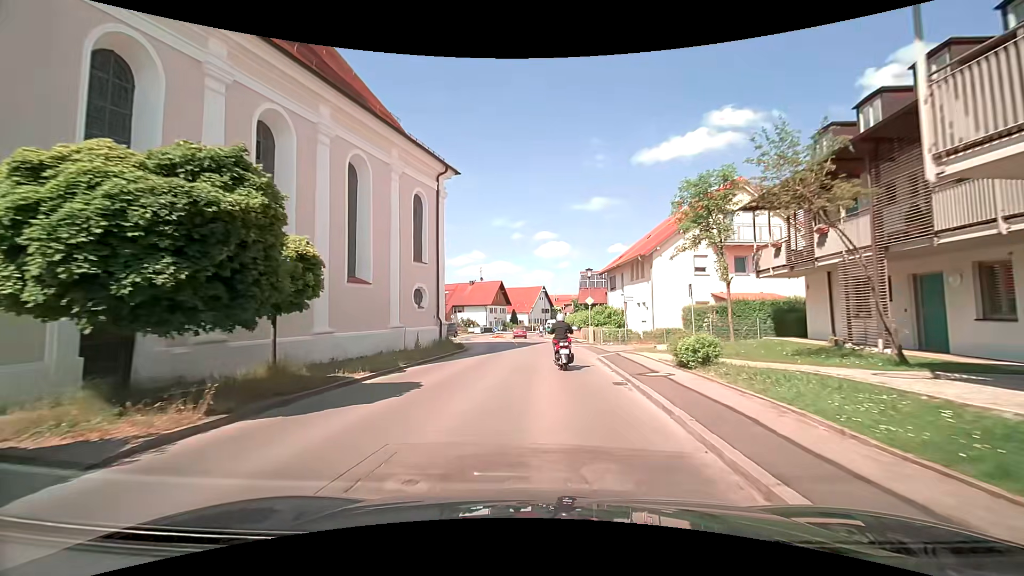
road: secondary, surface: asphalt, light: Day
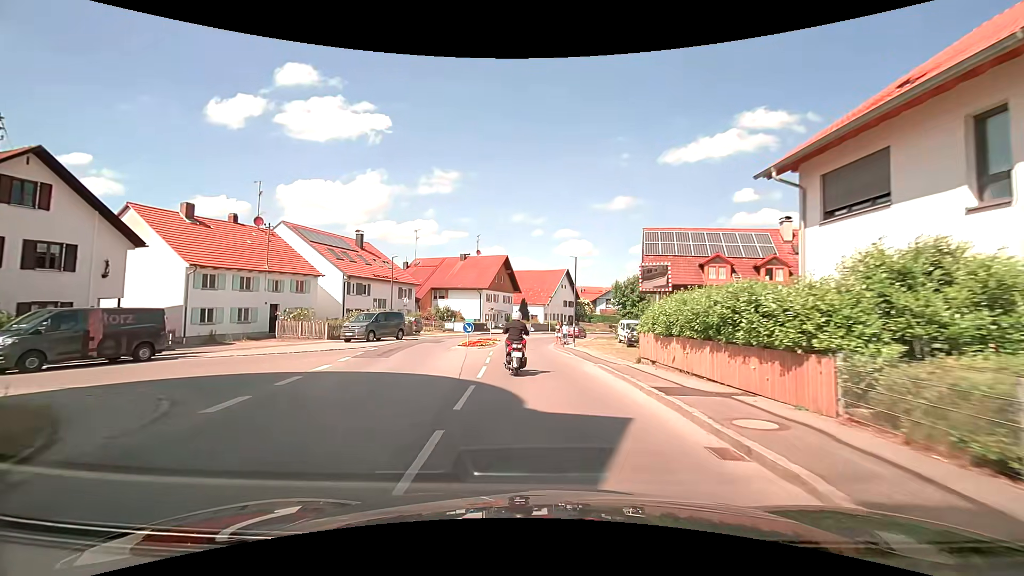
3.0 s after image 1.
(-0.2, +31.8) m; -2°
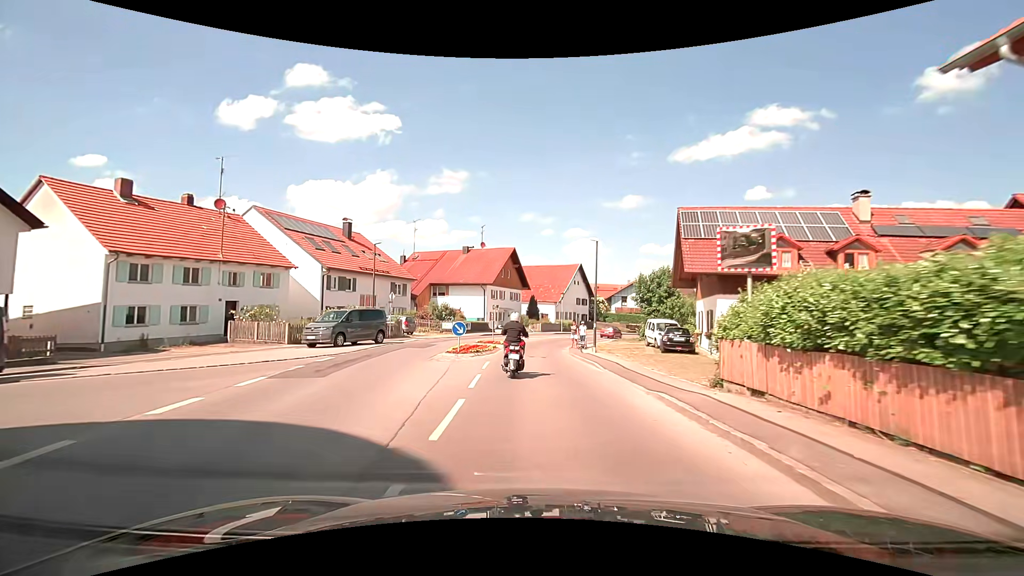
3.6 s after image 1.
(0.0, +6.4) m; 0°
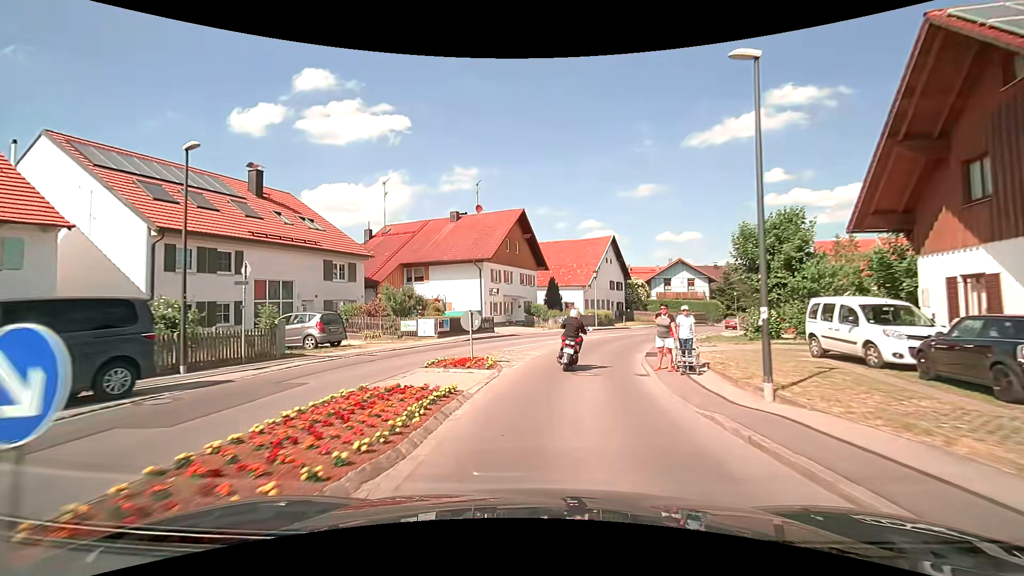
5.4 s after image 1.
(-0.6, +18.2) m; -2°
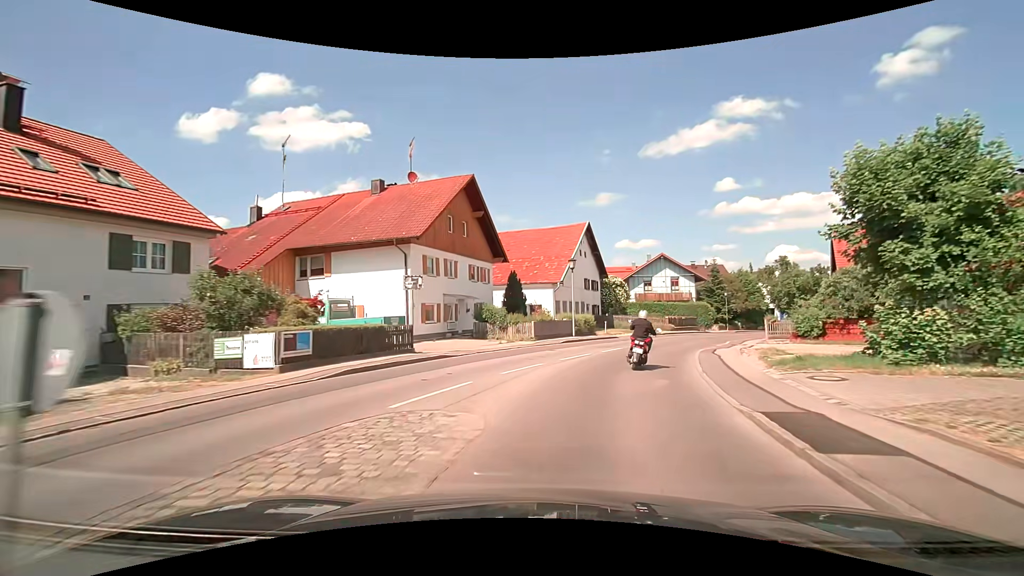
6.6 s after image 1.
(+0.1, +12.0) m; +3°
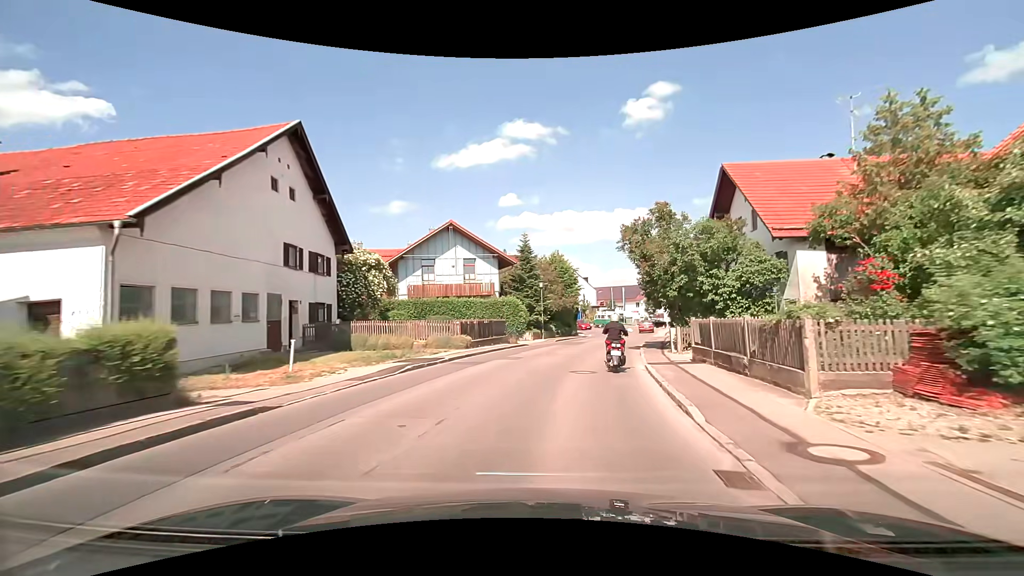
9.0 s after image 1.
(+5.6, +24.3) m; +23°
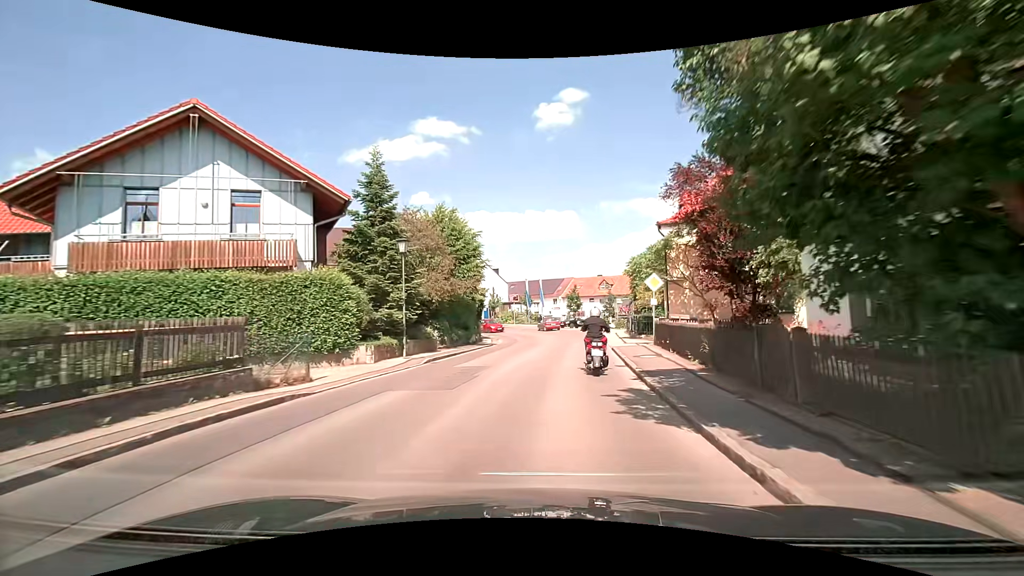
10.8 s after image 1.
(+2.0, +19.5) m; +11°
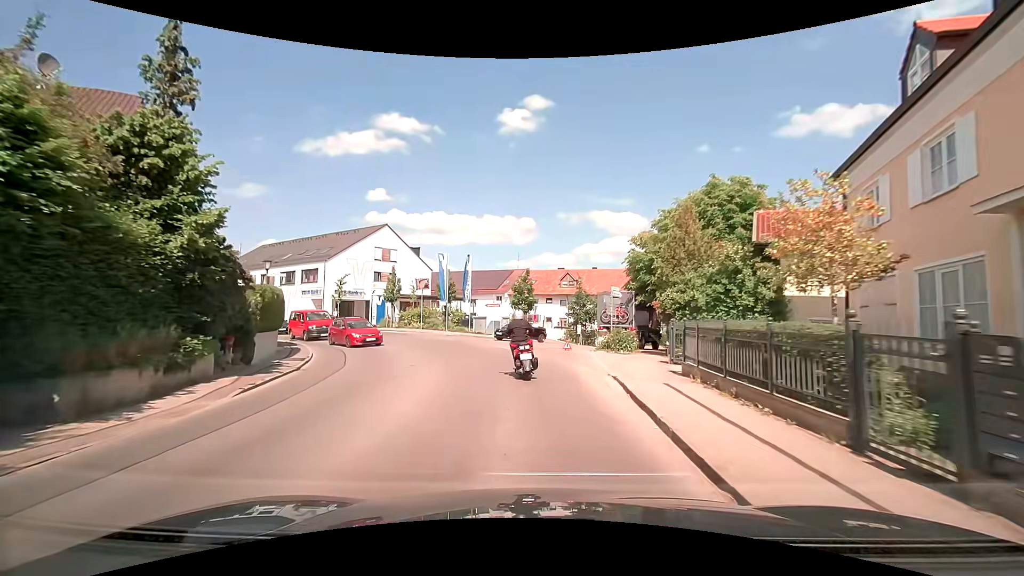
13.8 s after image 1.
(+1.7, +28.5) m; +4°
(0, +10) (-2, +20) (-5, +29) (-11, +37) (-18, +44) (-26, +51) (-34, +56) (-42, +62) (-50, +68) (-59, +73) m
